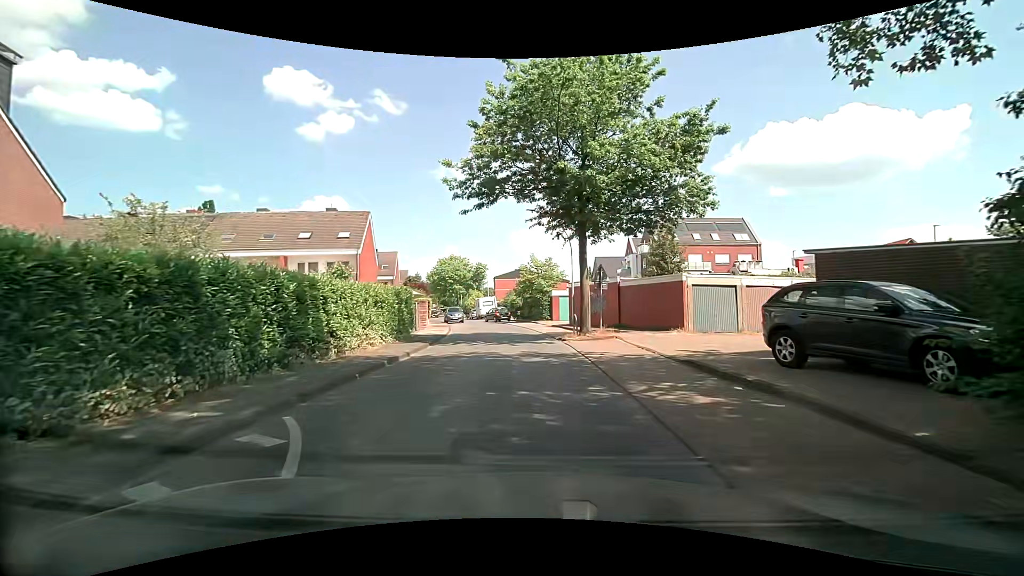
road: residential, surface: paved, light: Day
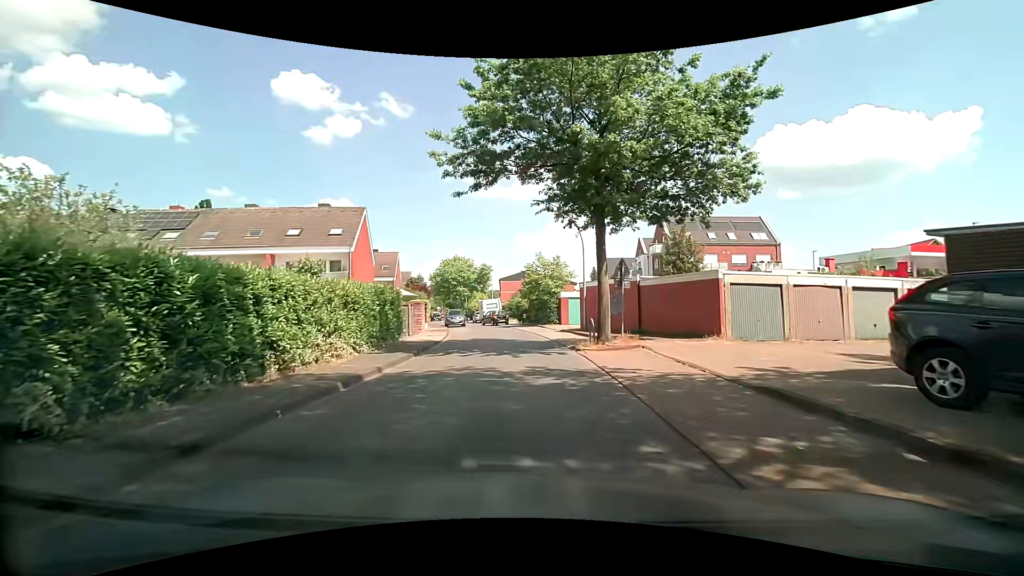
(0.0, +3.5) m; -2°
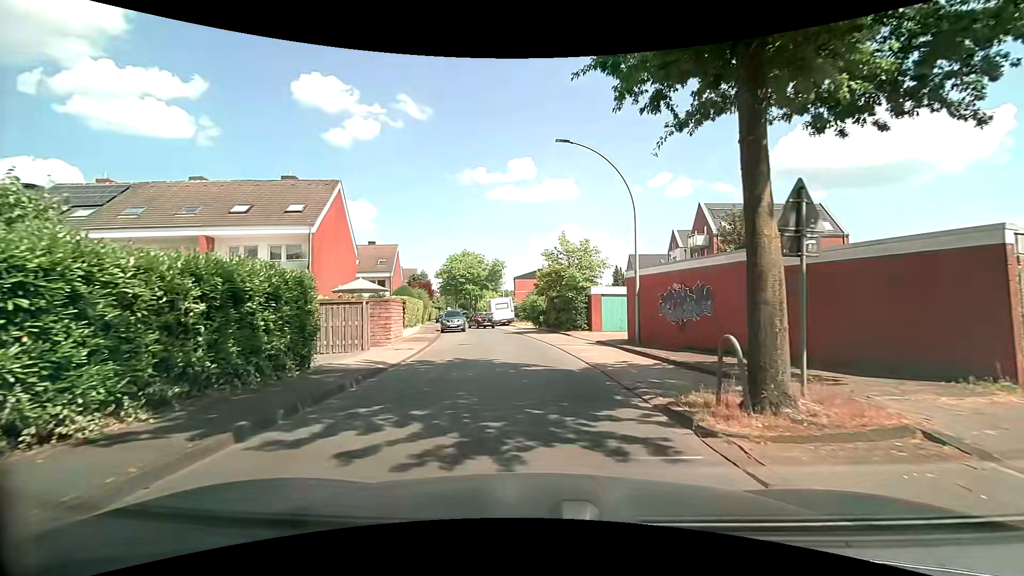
(+0.1, +10.5) m; 0°
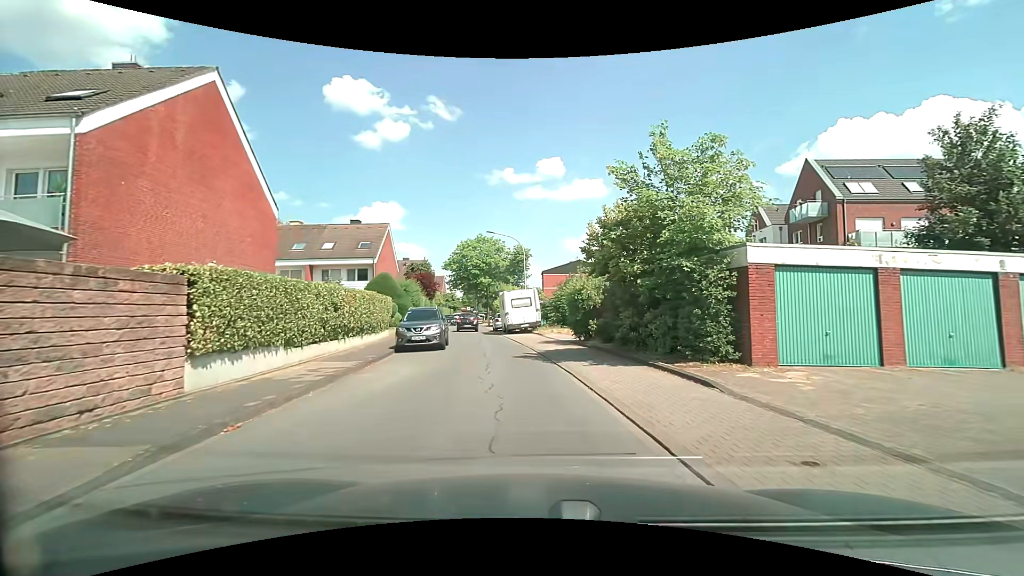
(-0.7, +18.2) m; -3°
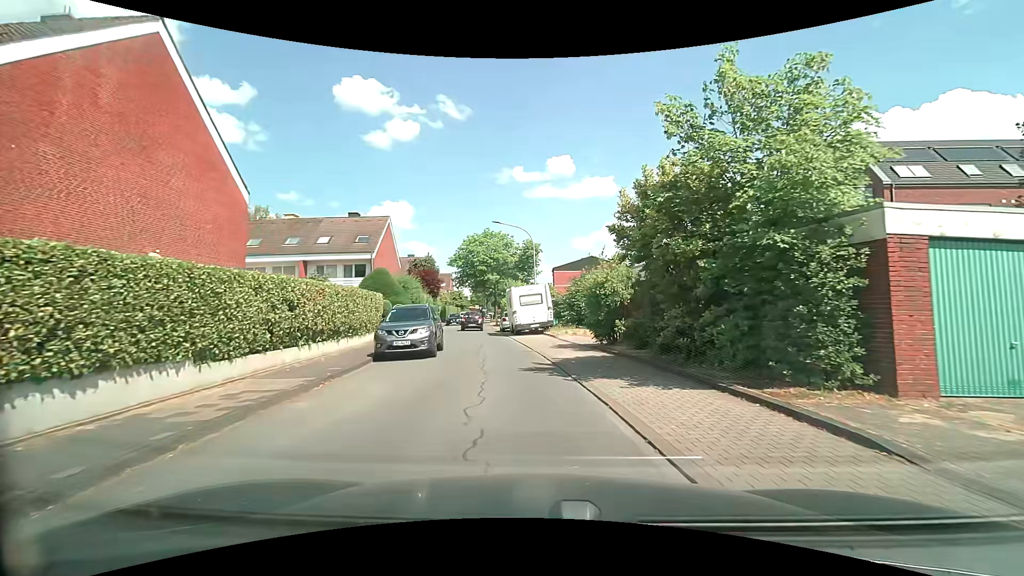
(-0.1, +3.8) m; -2°
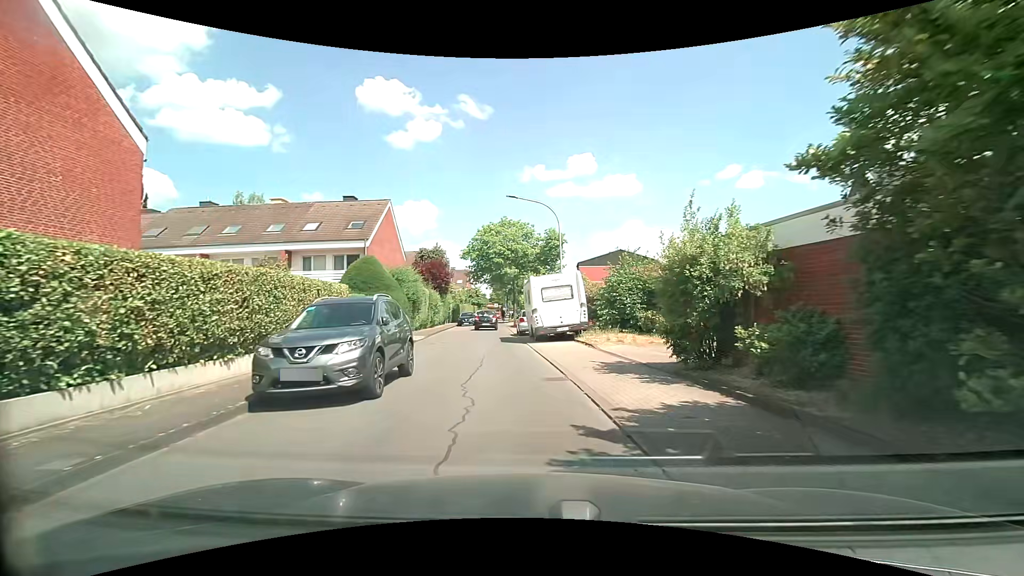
(-0.2, +7.6) m; -3°
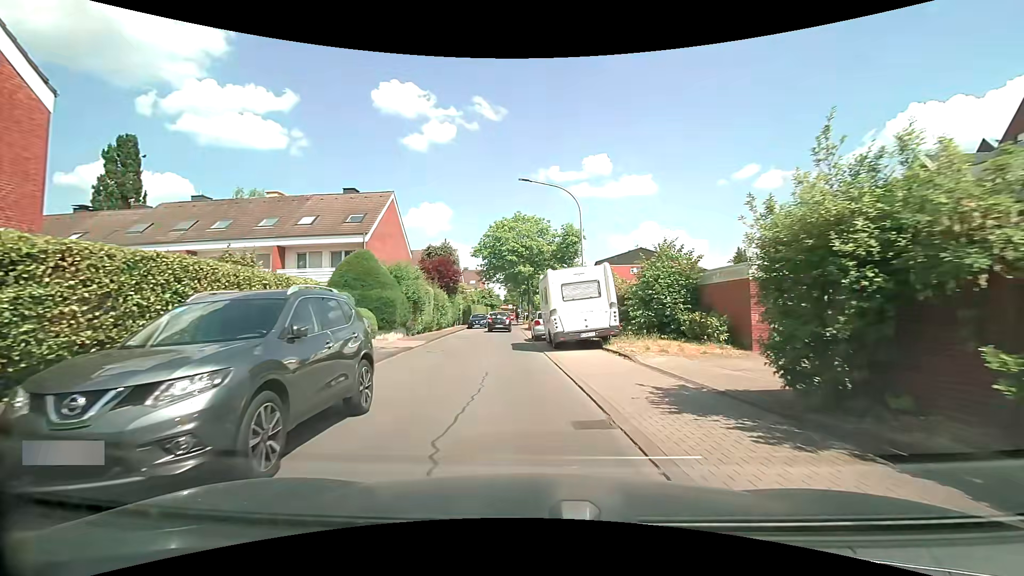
(-0.1, +3.9) m; -1°
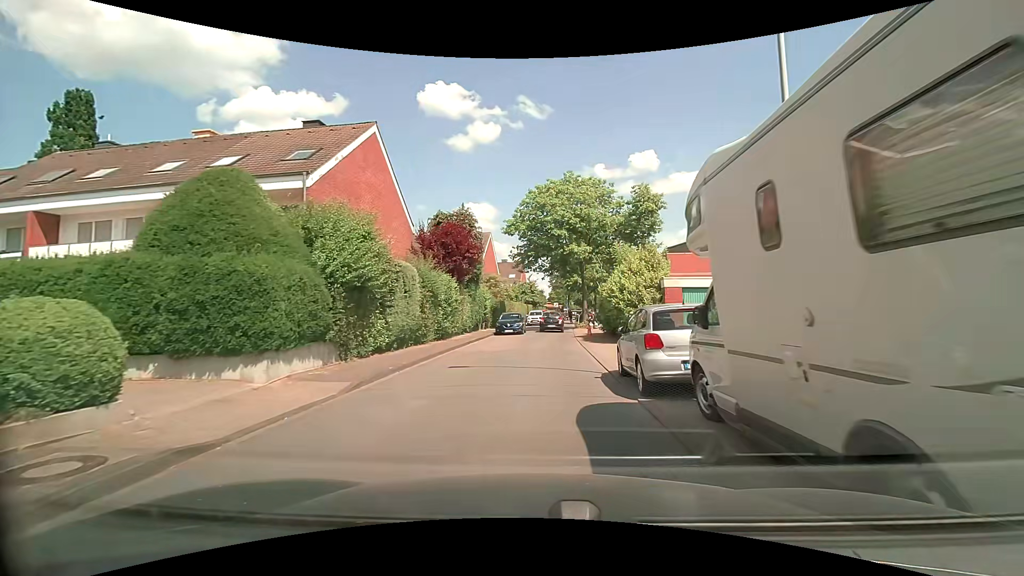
(-0.9, +15.6) m; -5°
(0, +10) (0, +20) (+1, +30) (+1, +40) (+2, +50) (+3, +60) (+4, +70) (+5, +80) (+7, +90) (+9, +99) m
